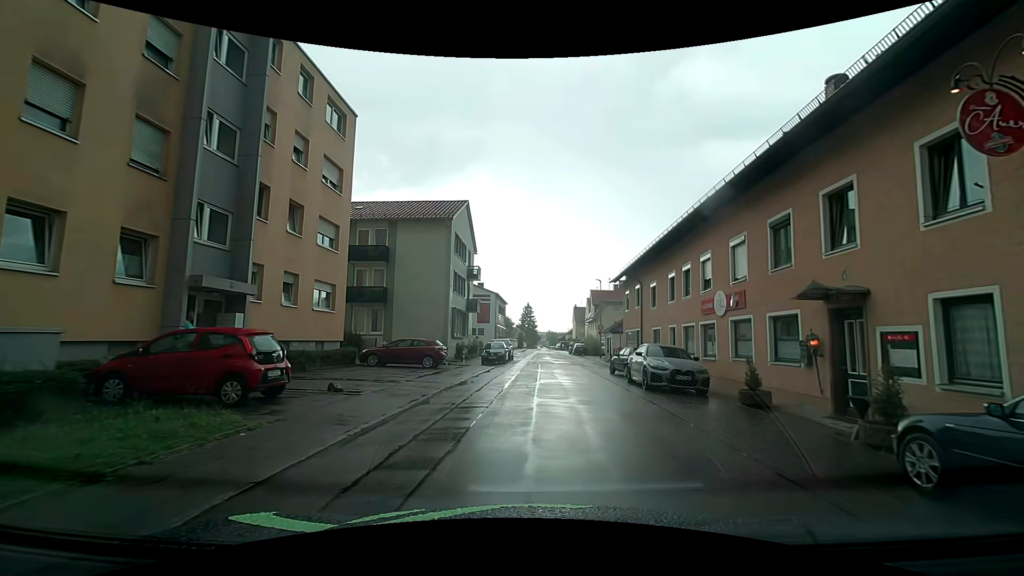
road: residential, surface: asphalt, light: Day
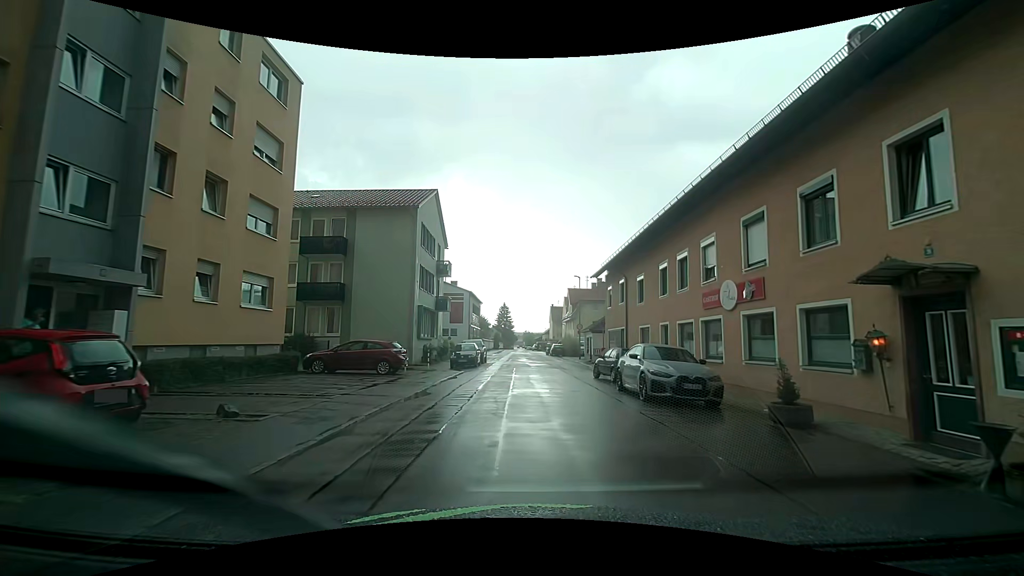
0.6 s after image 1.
(+0.1, +3.2) m; +3°
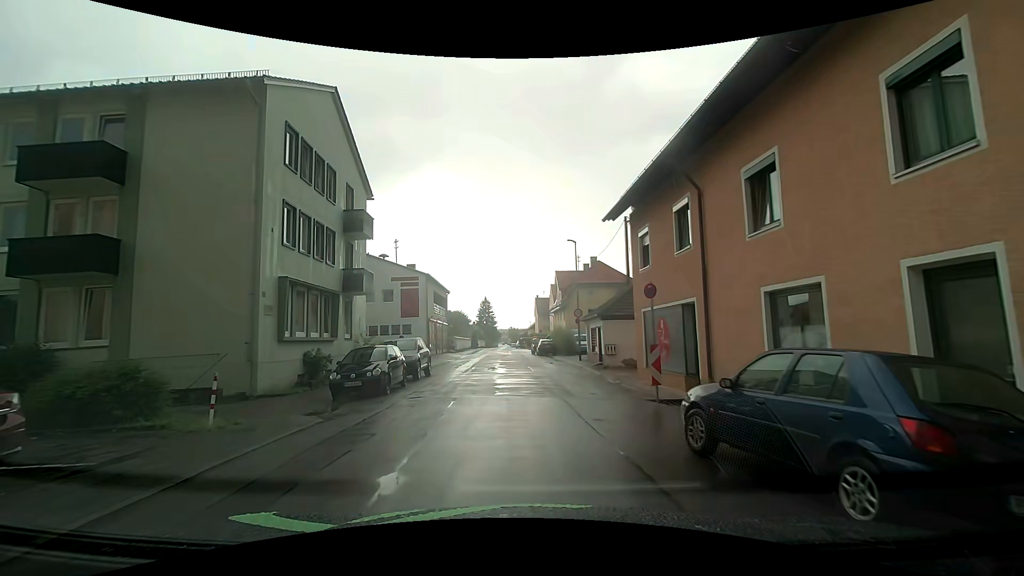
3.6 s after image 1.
(+0.4, +15.5) m; +2°
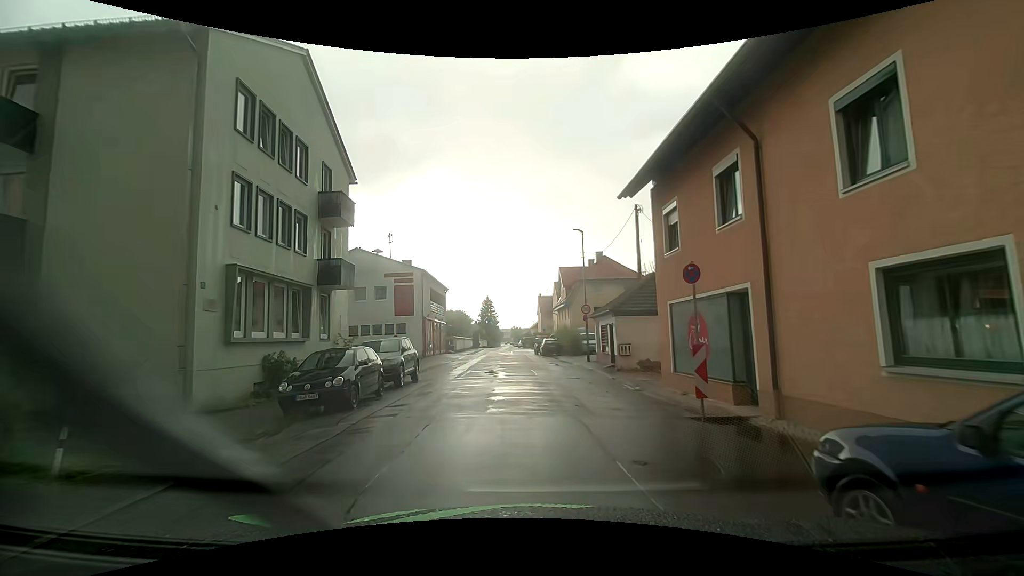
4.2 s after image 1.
(-0.1, +3.1) m; -1°
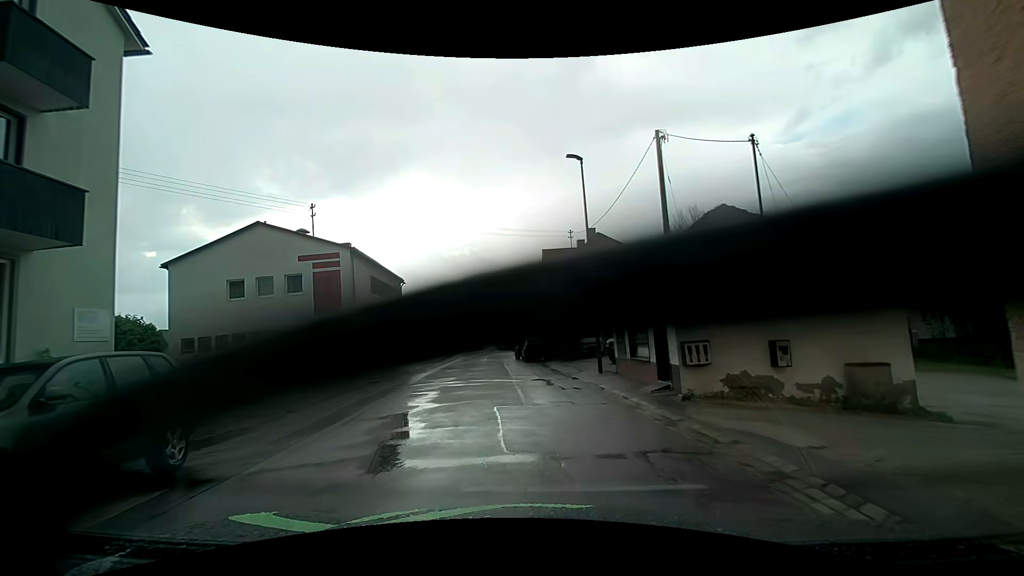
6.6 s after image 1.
(+0.2, +12.4) m; +1°
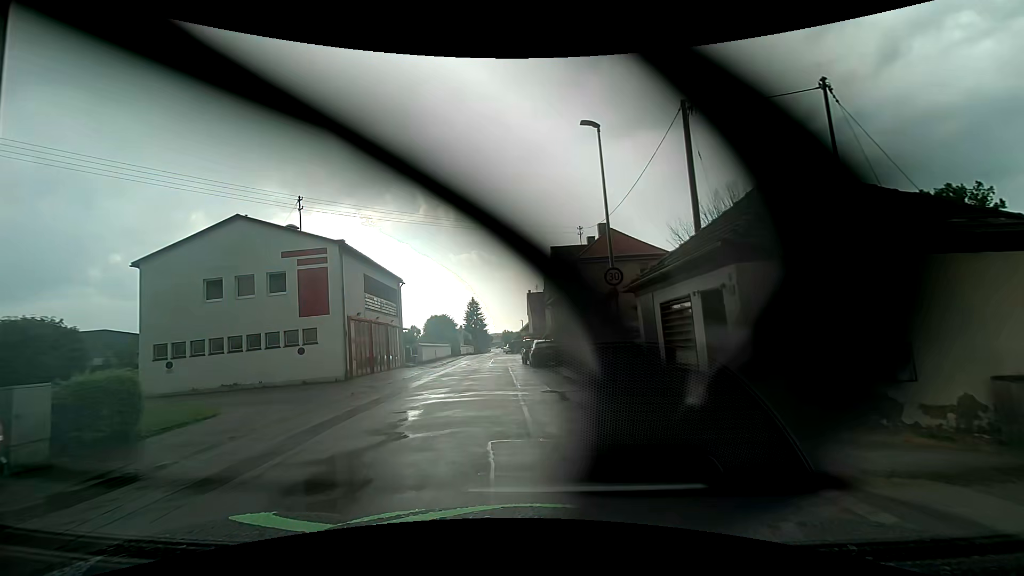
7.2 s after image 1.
(0.0, +3.1) m; 0°
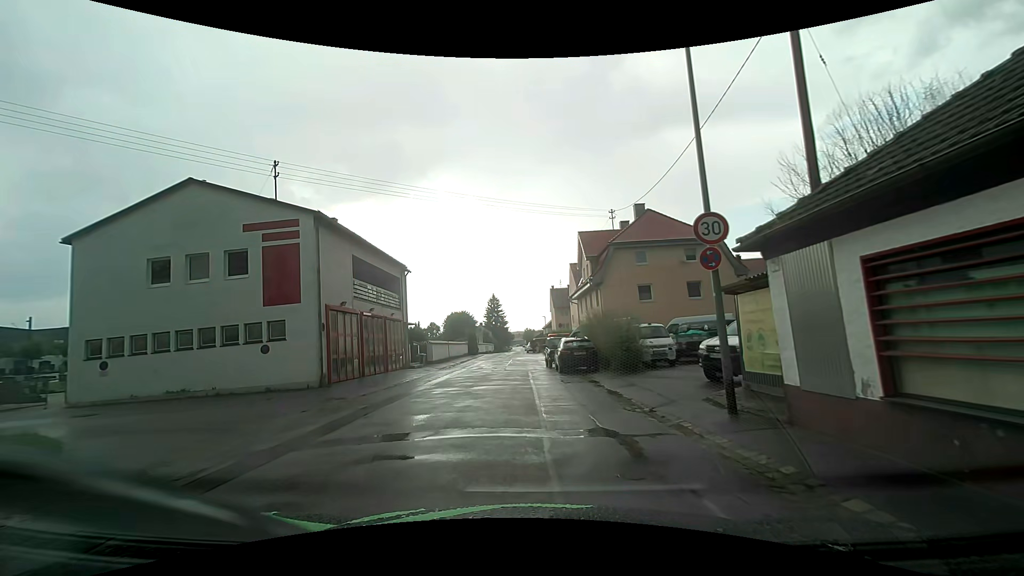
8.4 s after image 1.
(-0.1, +6.4) m; -3°
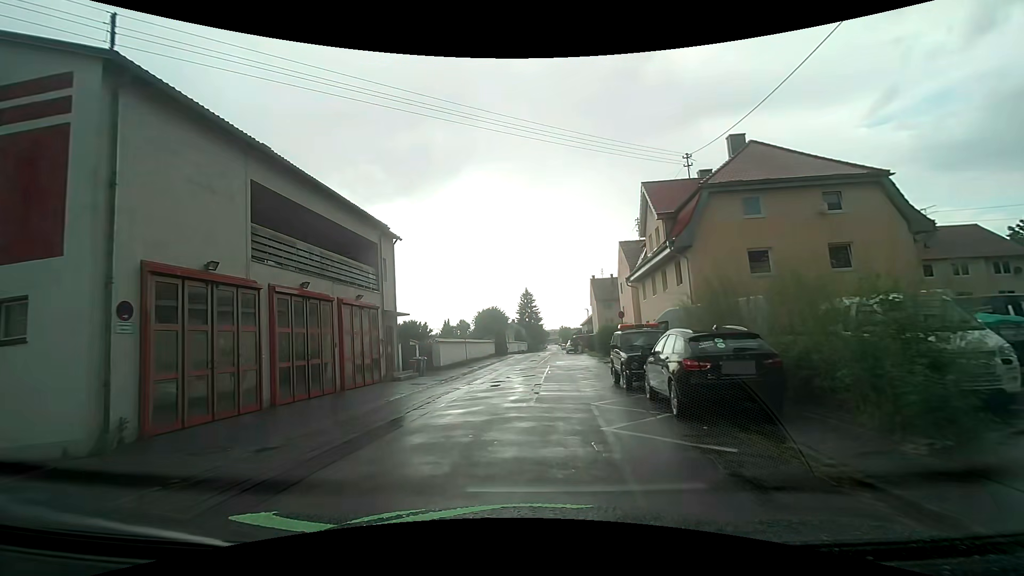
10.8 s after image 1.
(-0.3, +13.0) m; -2°
(0, +10) (0, +20) (+1, +30) (+1, +40) (+1, +50) (+1, +60) (+1, +70) (+2, +80) (+2, +90) (+3, +100) m
